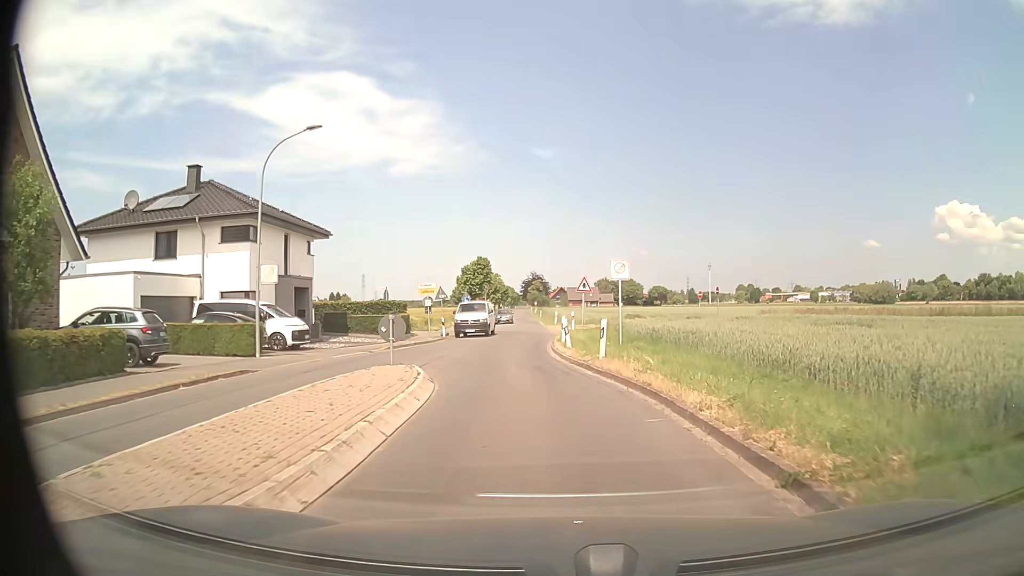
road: residential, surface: asphalt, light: Day
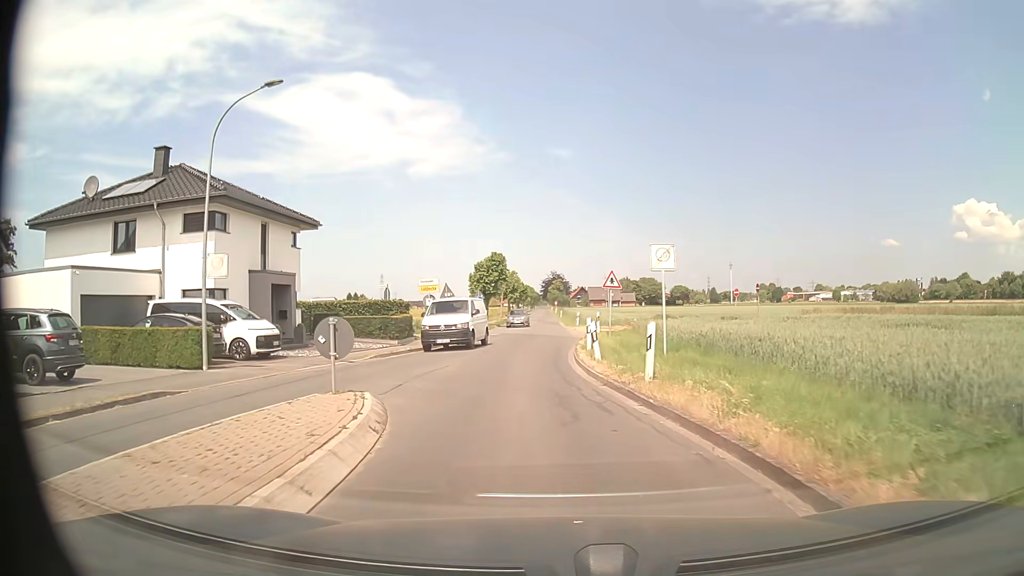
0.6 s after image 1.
(-0.1, +5.0) m; -2°
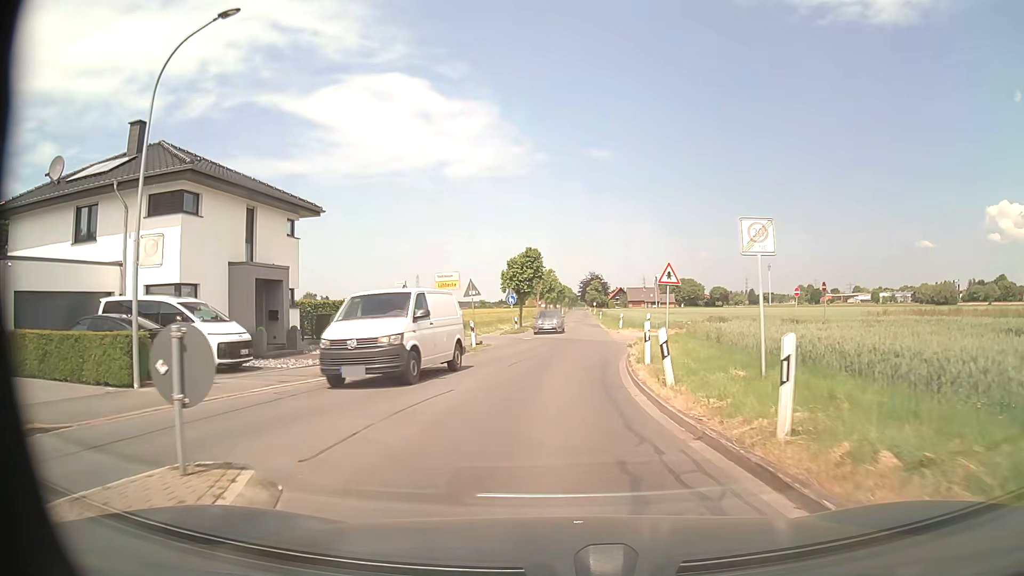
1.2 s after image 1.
(-0.2, +5.0) m; -3°
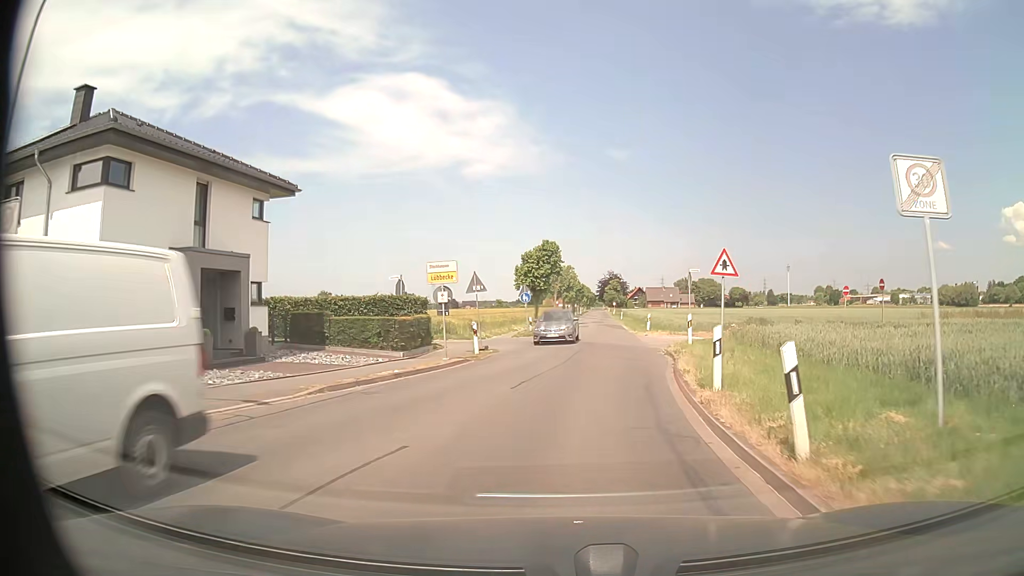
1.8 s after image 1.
(-0.1, +5.1) m; -2°
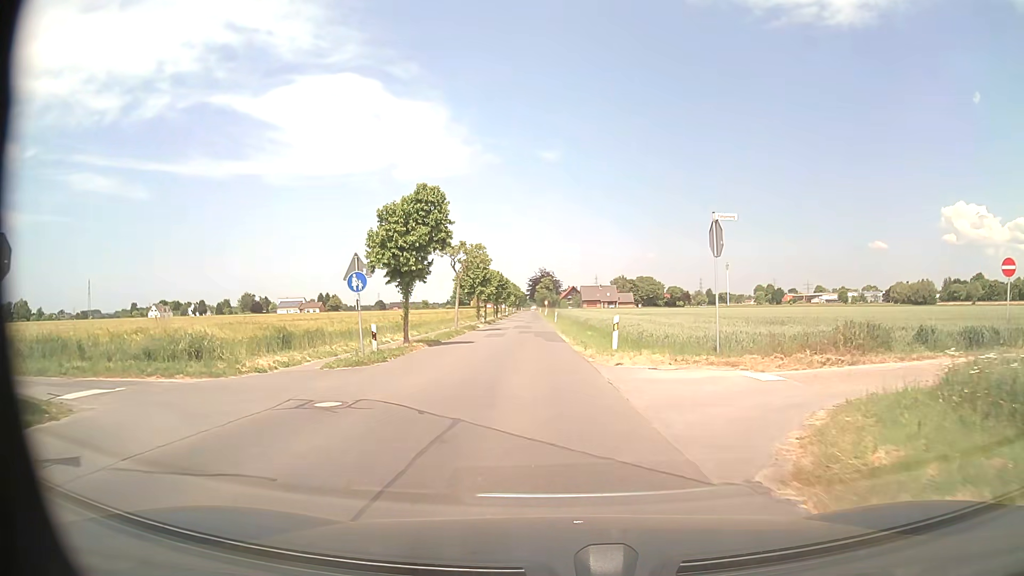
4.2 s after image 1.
(+1.7, +21.1) m; +6°
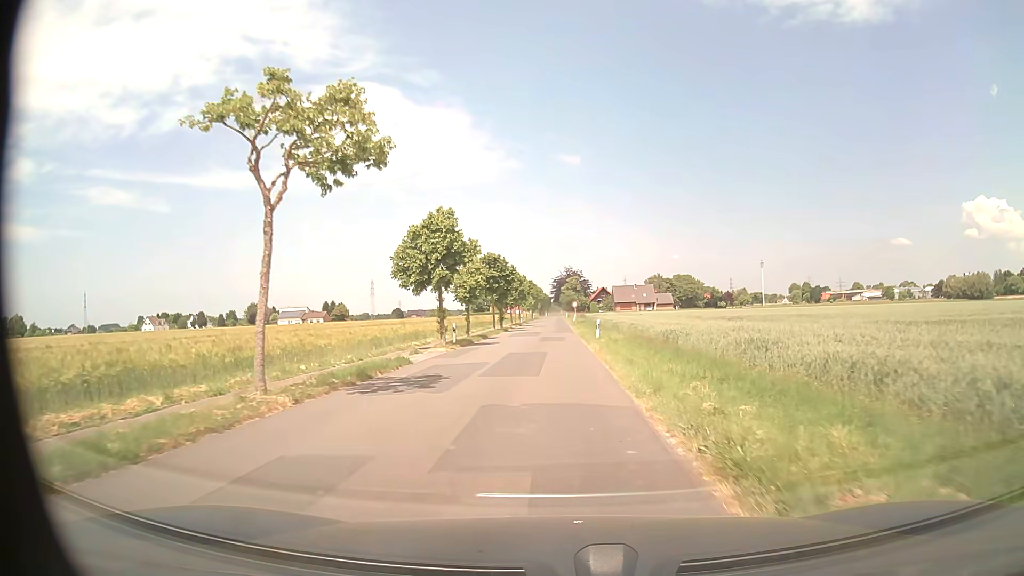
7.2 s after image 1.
(-0.8, +32.3) m; -2°
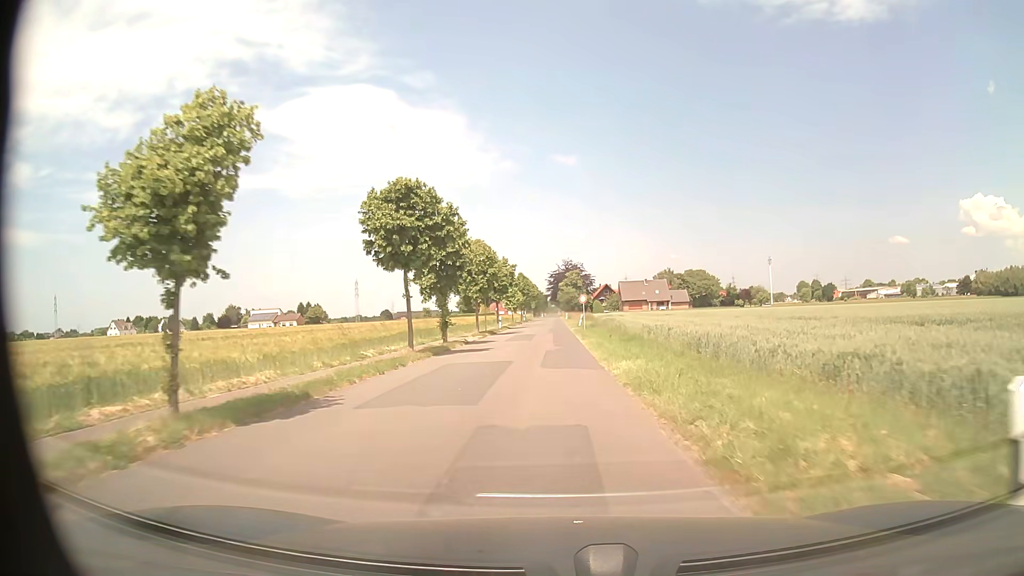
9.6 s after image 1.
(-0.1, +31.1) m; 0°
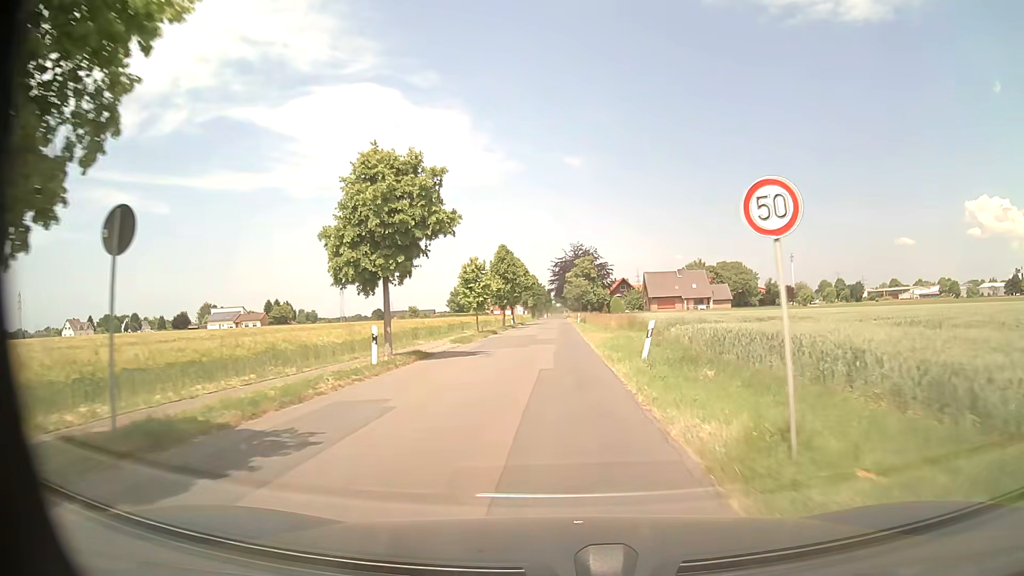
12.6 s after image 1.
(0.0, +42.0) m; 0°
